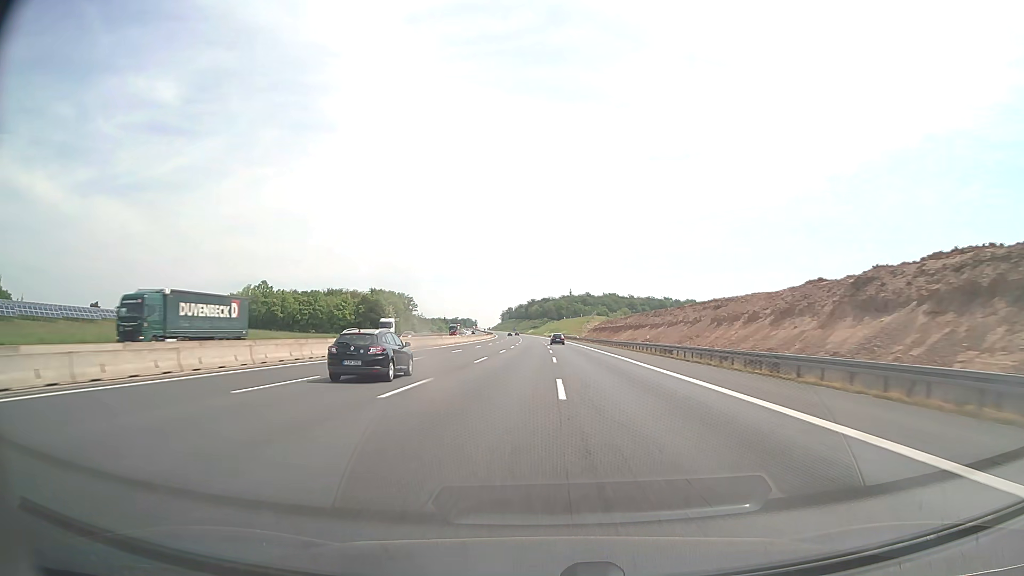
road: motorway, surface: asphalt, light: Day
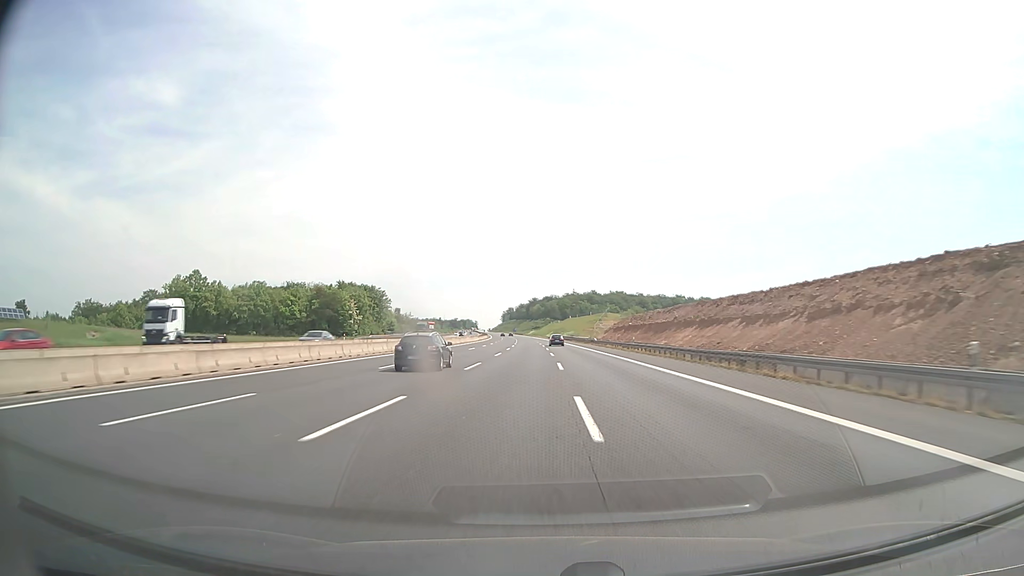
(0.0, +41.3) m; 0°
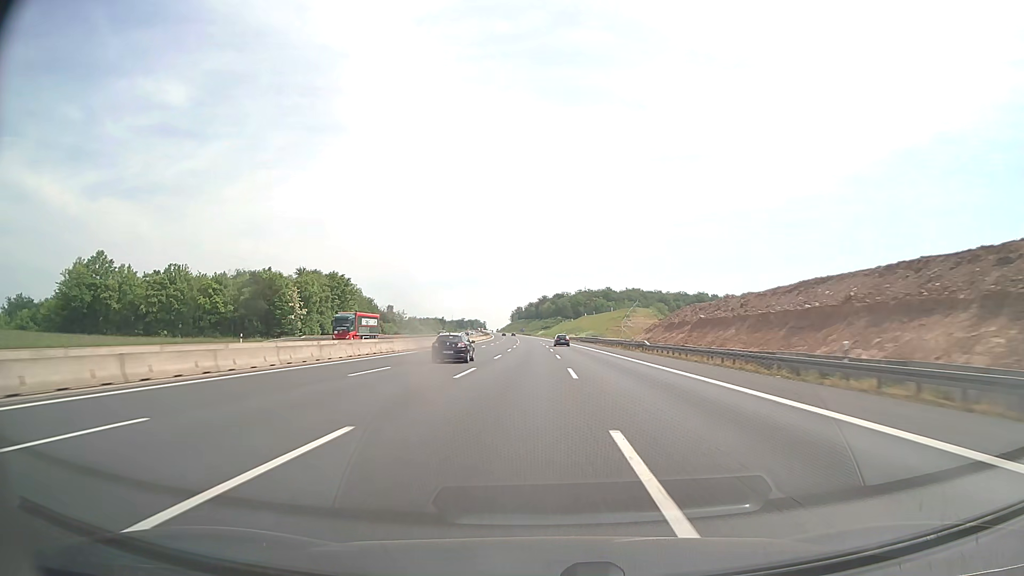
(-0.3, +41.2) m; -1°
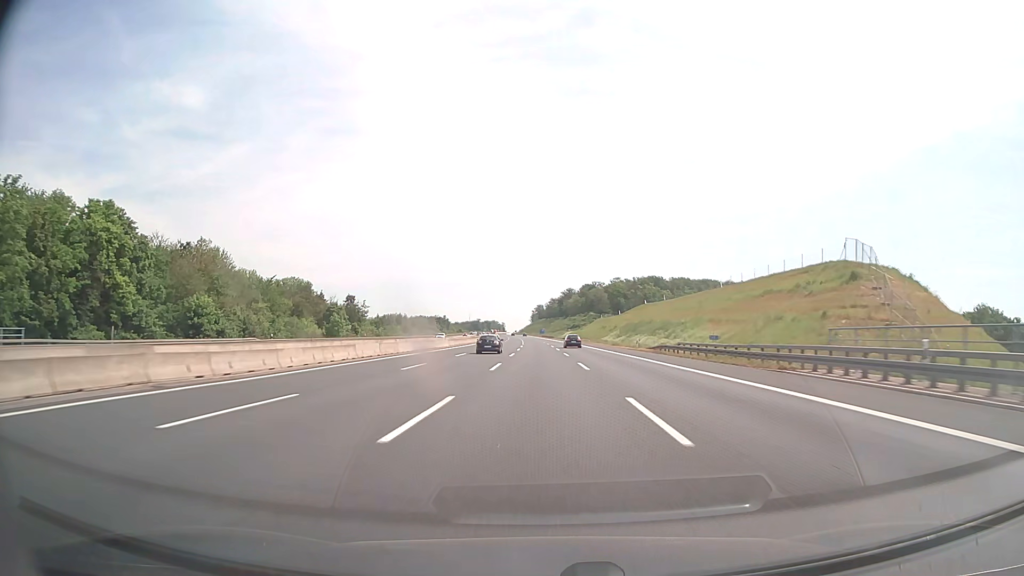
(-1.8, +102.9) m; -2°
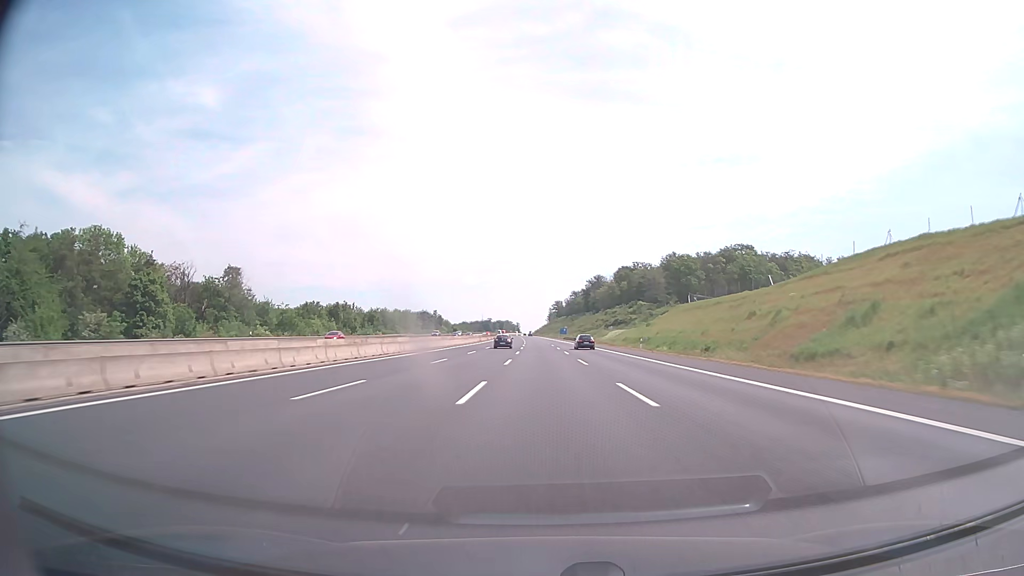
(-1.4, +103.0) m; -1°
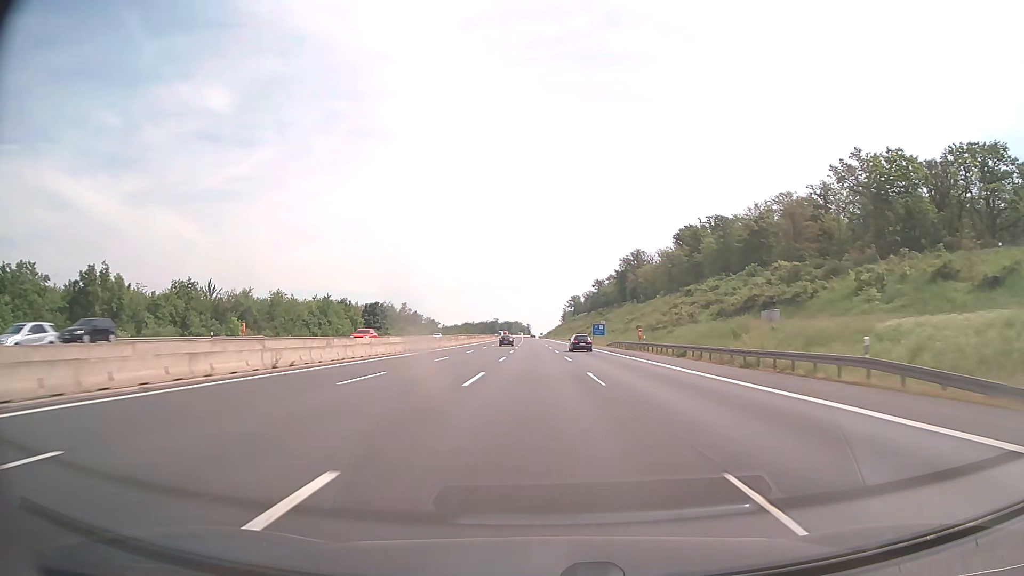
(-0.8, +103.0) m; -1°
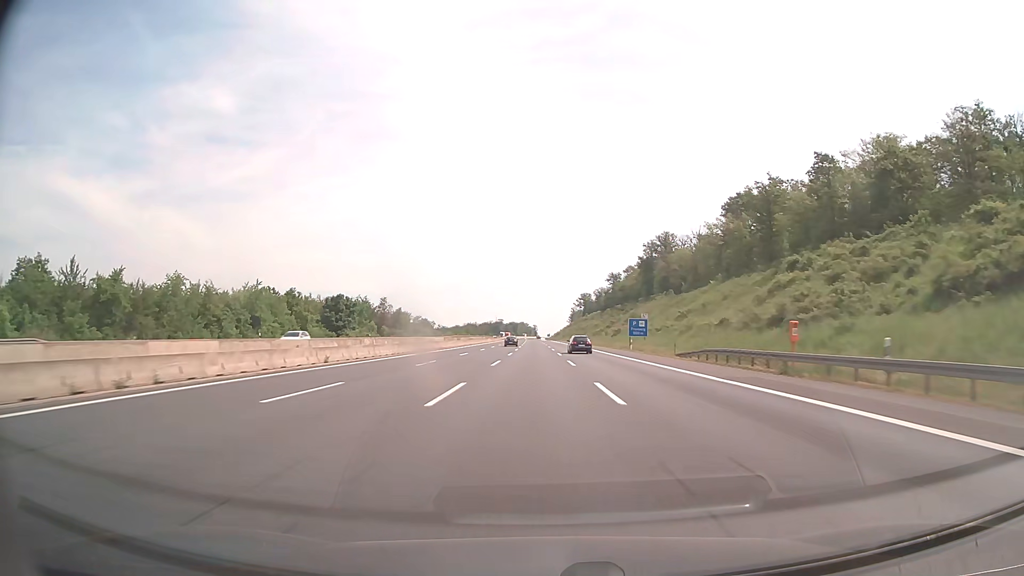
(-0.2, +41.2) m; -1°
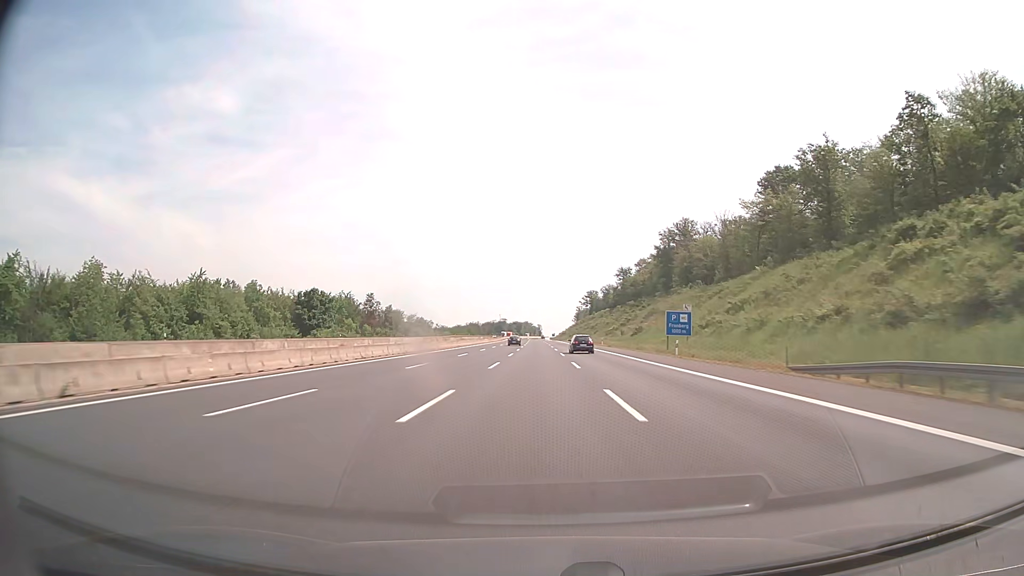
(0.0, +20.6) m; 0°
(0, +10) (0, +20) (0, +30) (0, +40) (0, +50) (-1, +60) (-1, +70) (-1, +80) (-1, +90) (-1, +100) m
